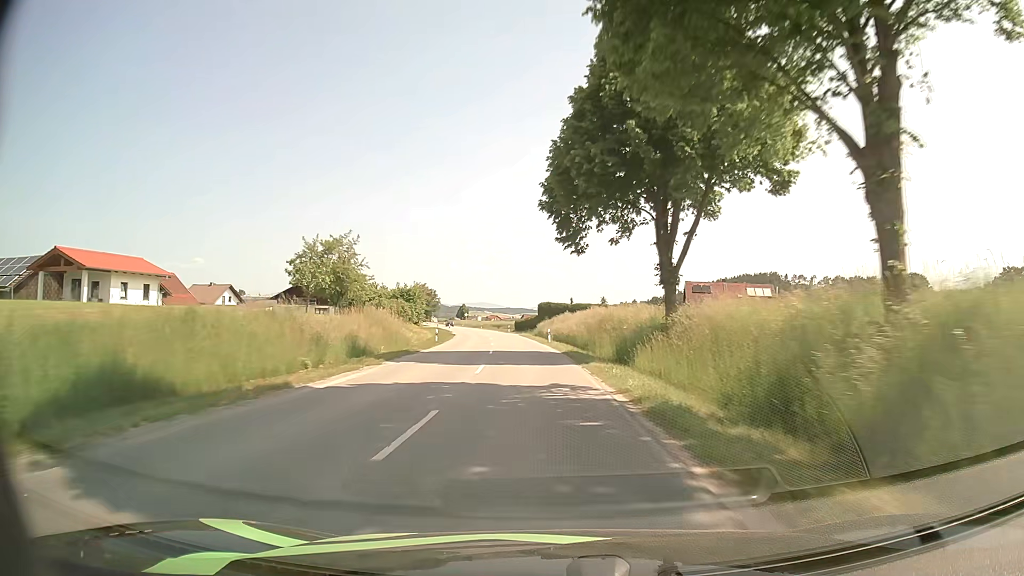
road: secondary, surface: asphalt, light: Day
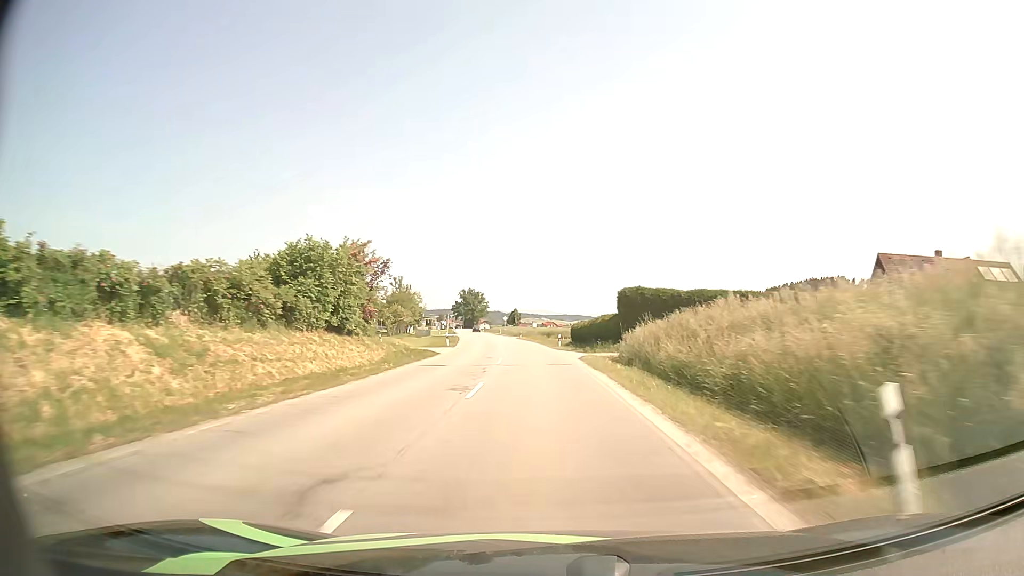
(-2.0, +41.7) m; -5°
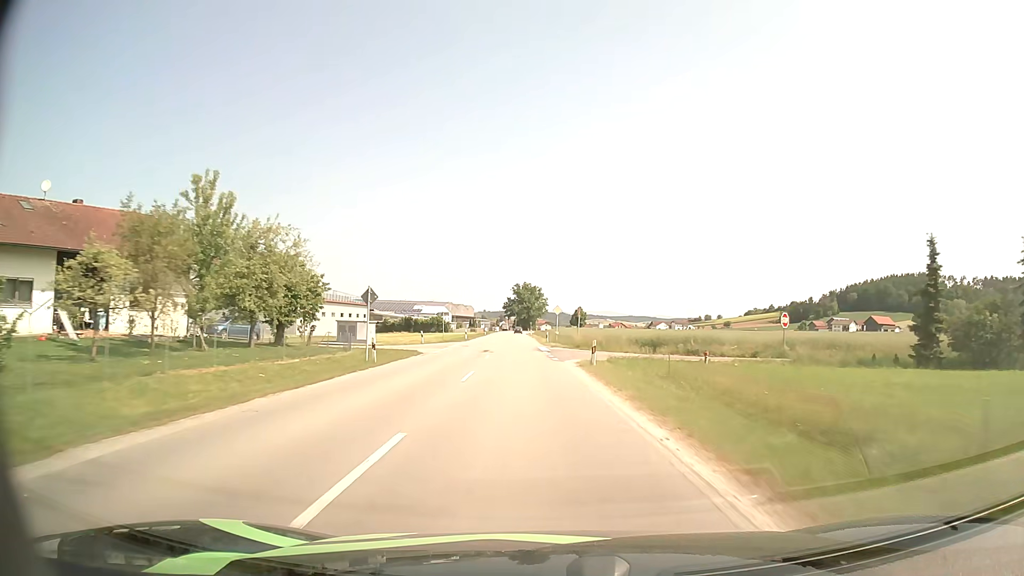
(-2.3, +56.8) m; -5°
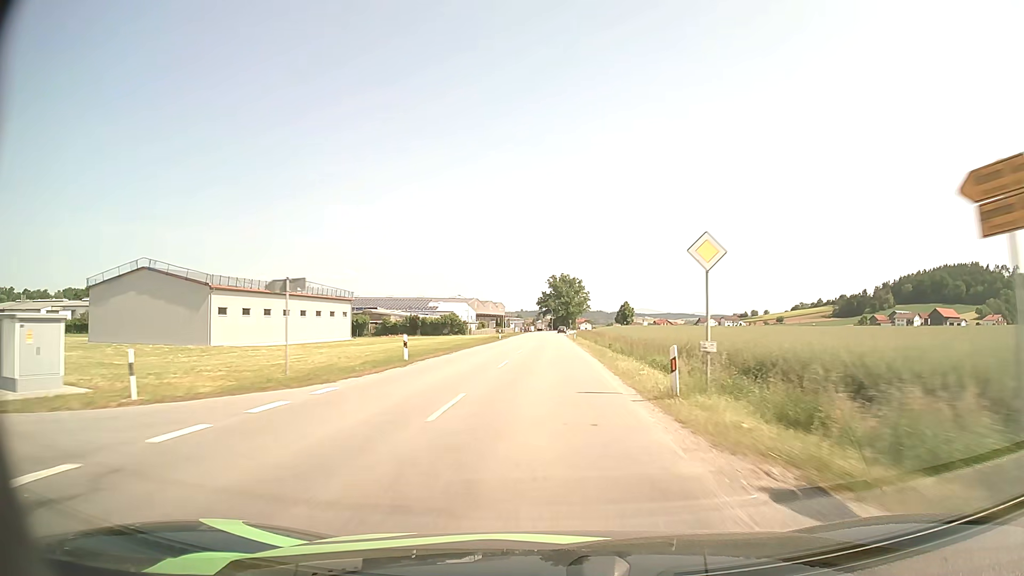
(-1.7, +43.2) m; -3°
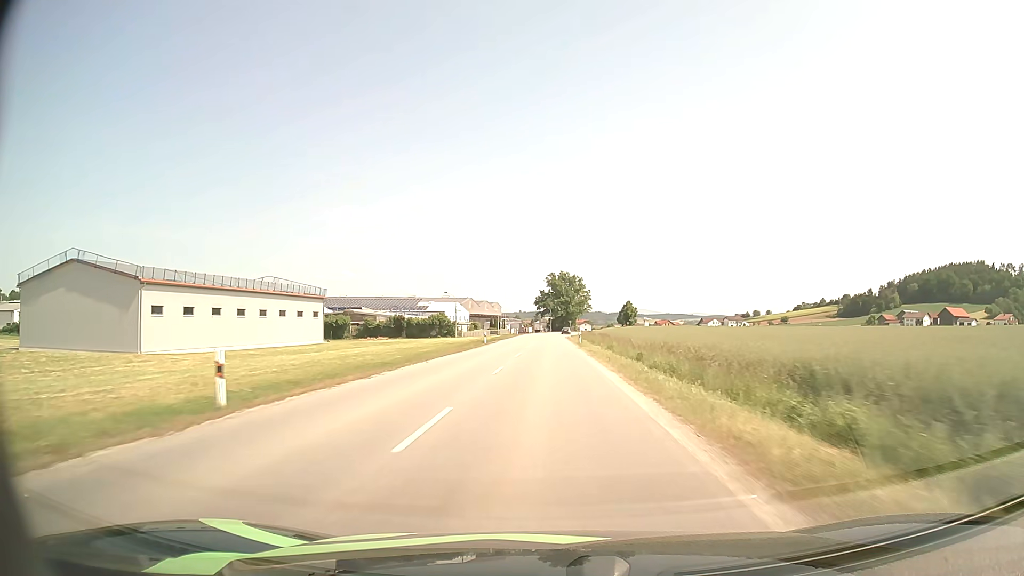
(0.0, +14.4) m; 0°
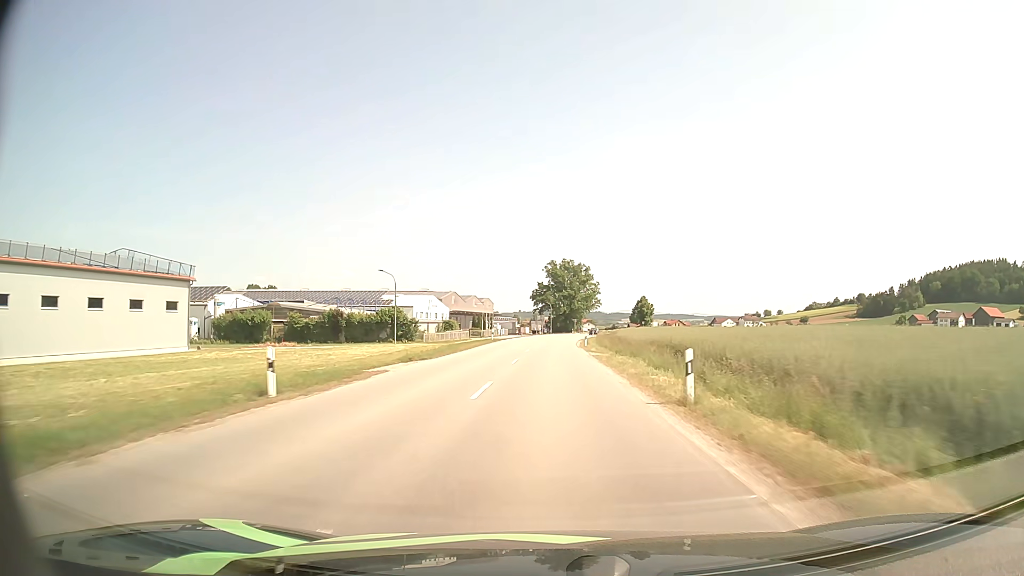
(+0.1, +42.4) m; 0°
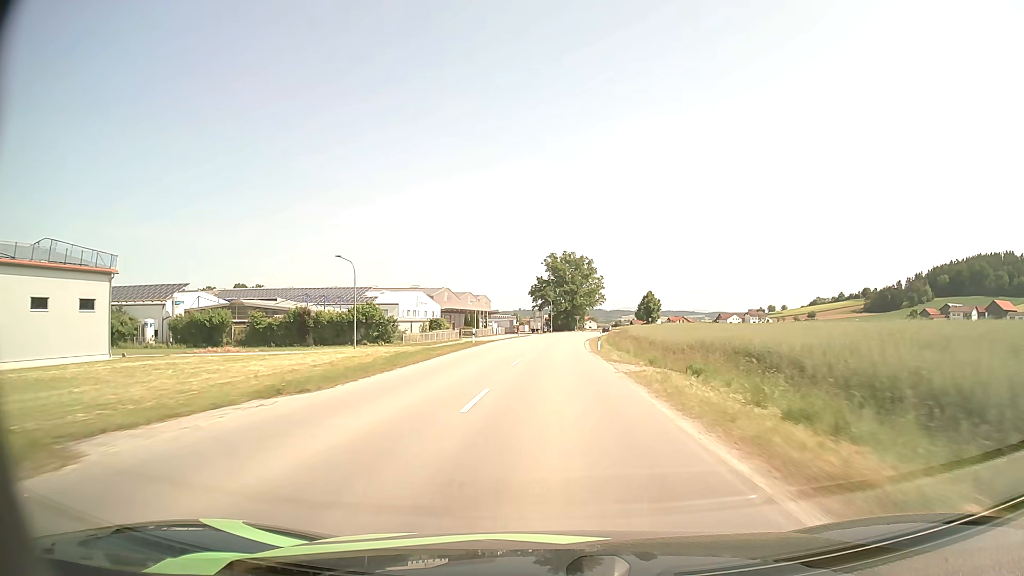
(0.0, +14.0) m; 0°
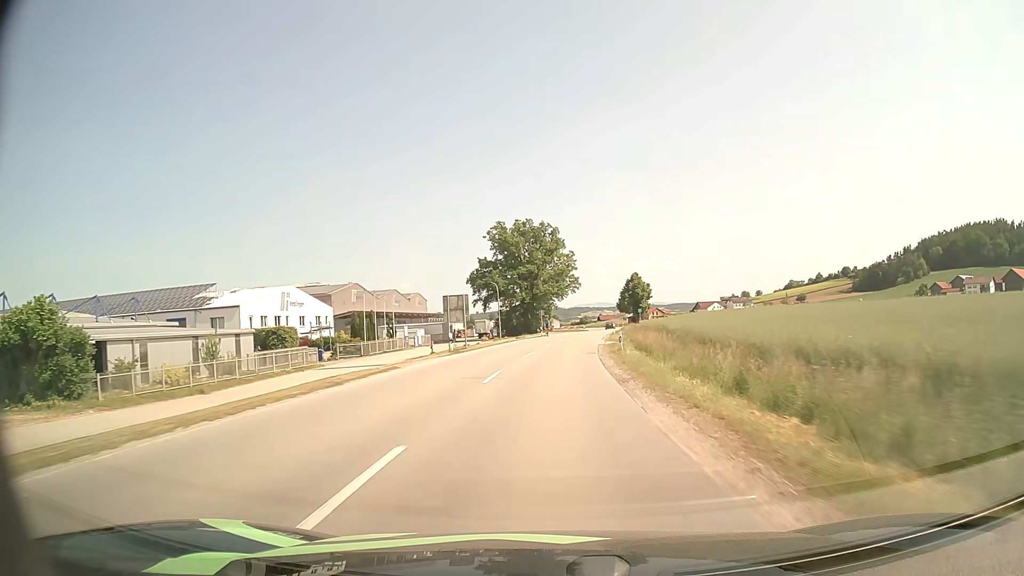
(+1.3, +54.7) m; +3°
(0, +10) (0, +20) (+1, +30) (+1, +40) (+2, +50) (+3, +60) (+4, +70) (+6, +80) (+7, +90) (+8, +100) m
